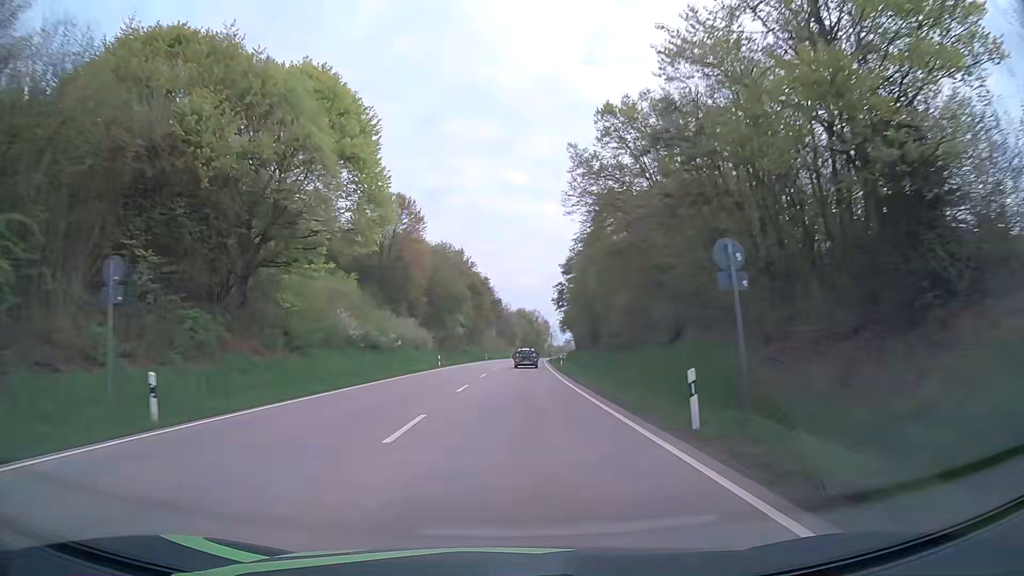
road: primary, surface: asphalt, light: Day
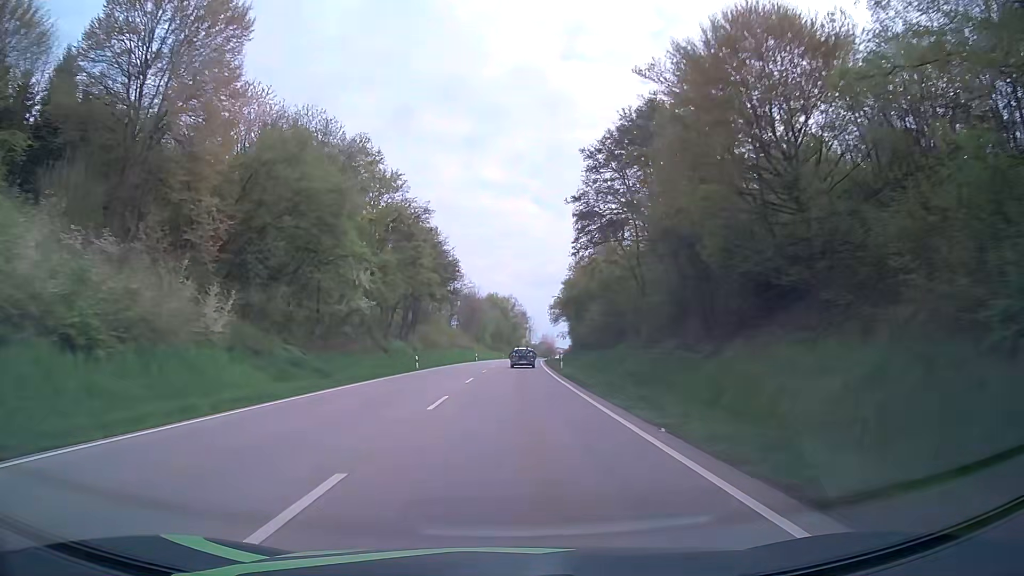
(+1.4, +54.8) m; +3°
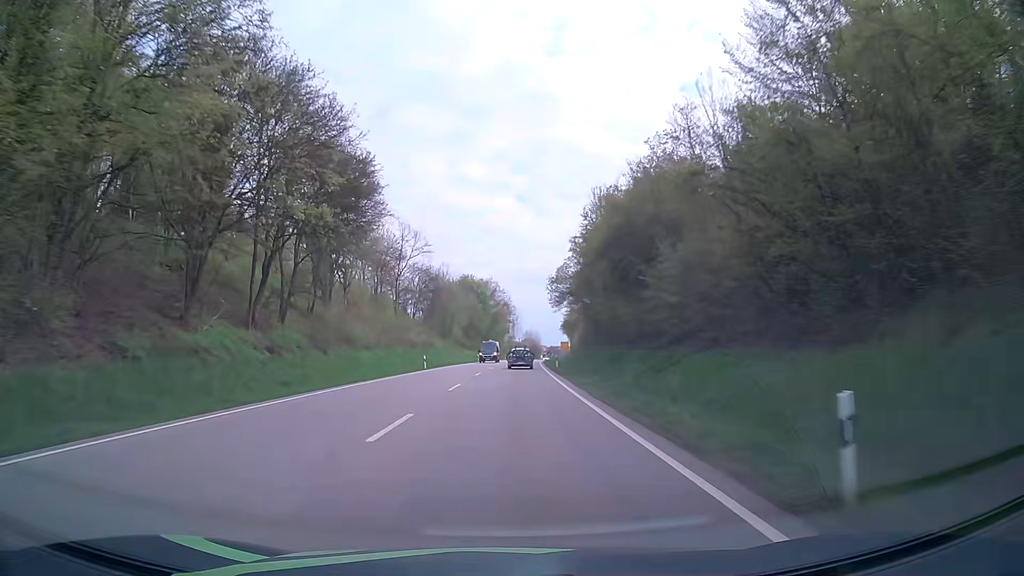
(+0.5, +41.4) m; +2°
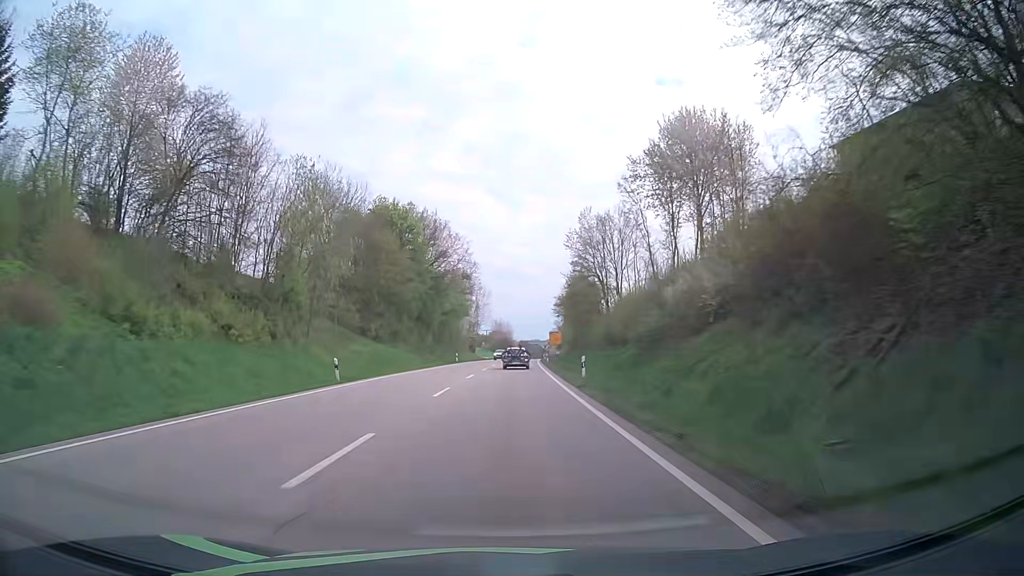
(+1.3, +69.0) m; +3°
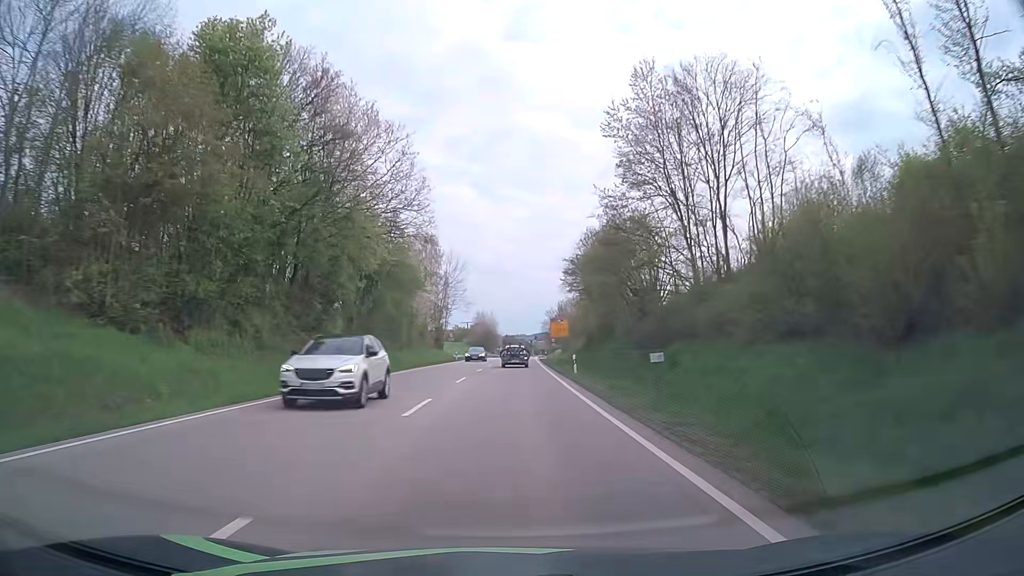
(+0.1, +41.6) m; +1°
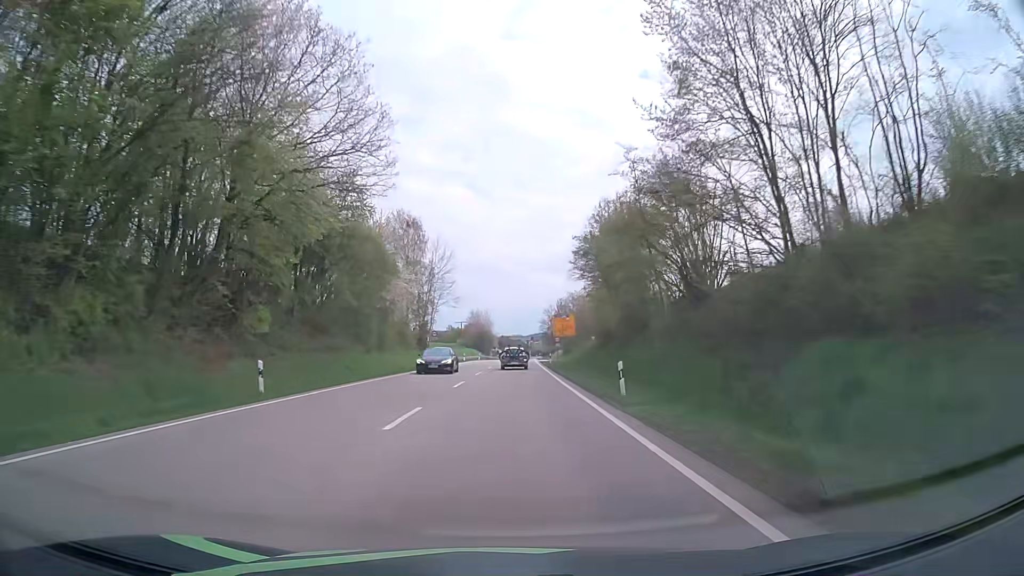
(0.0, +13.9) m; 0°
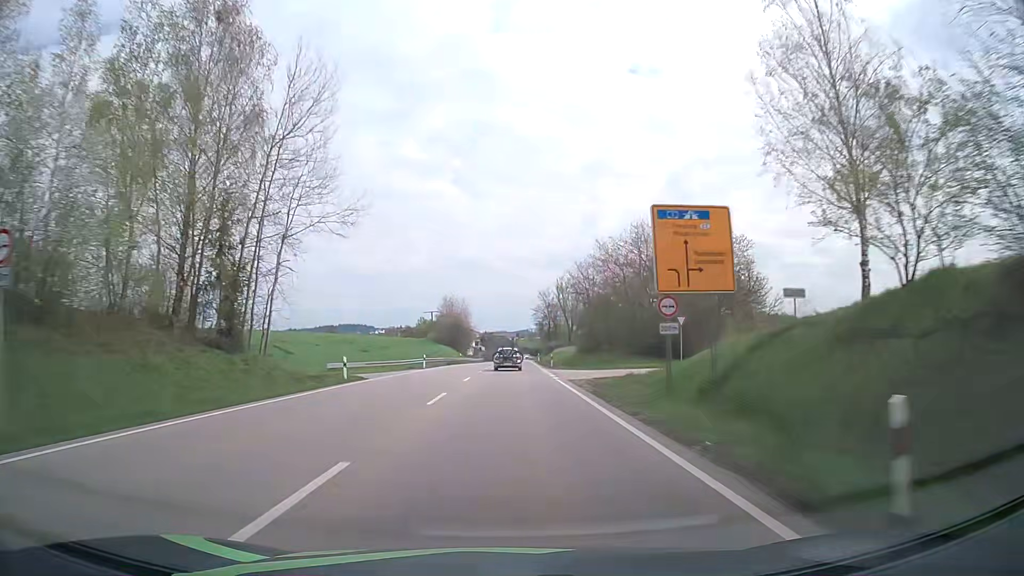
(+0.7, +55.8) m; +1°
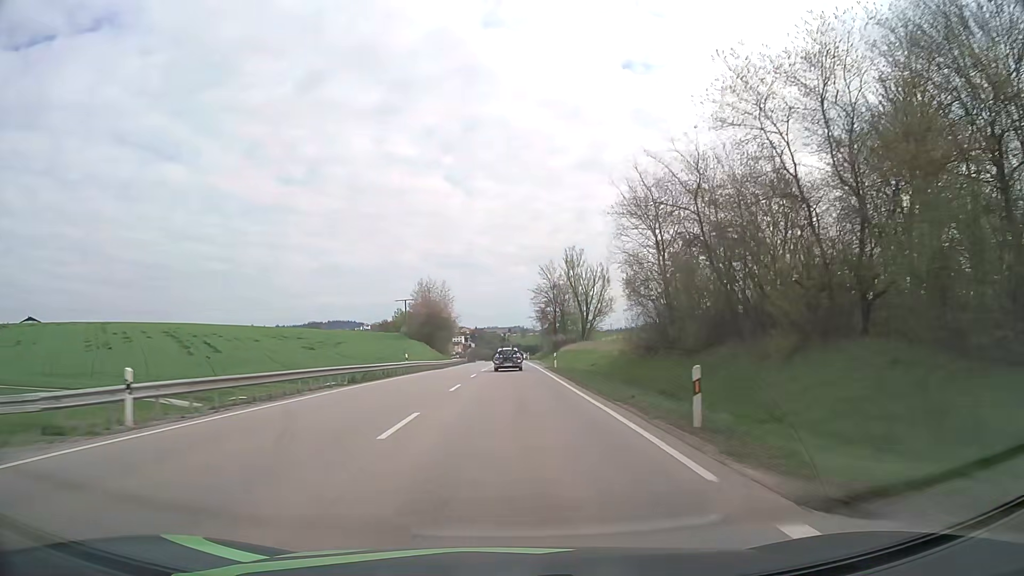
(+0.3, +41.9) m; +1°
(0, +10) (0, +20) (0, +30) (0, +40) (0, +50) (0, +60) (0, +70) (0, +80) (0, +90) (0, +100) m
